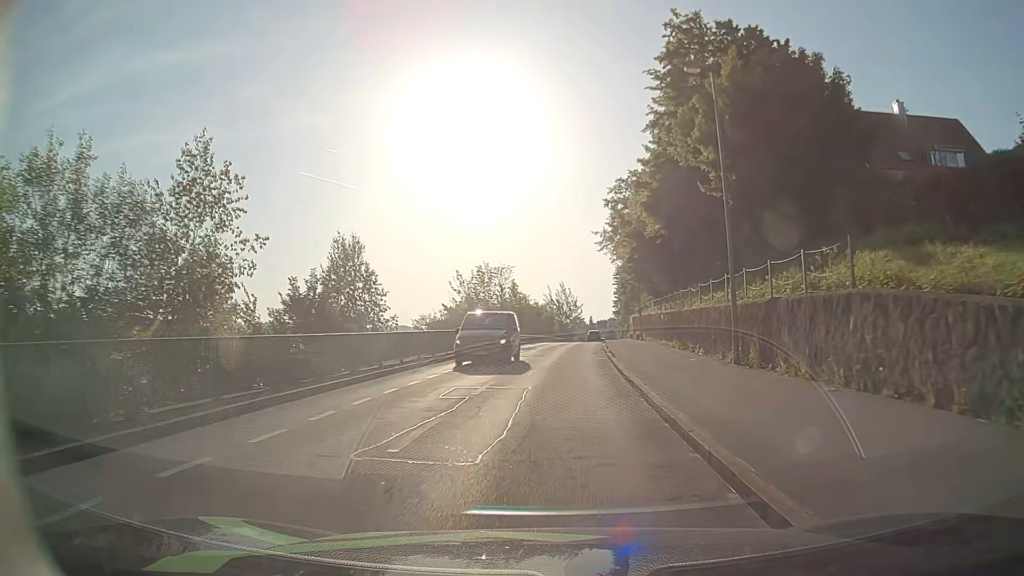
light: Day
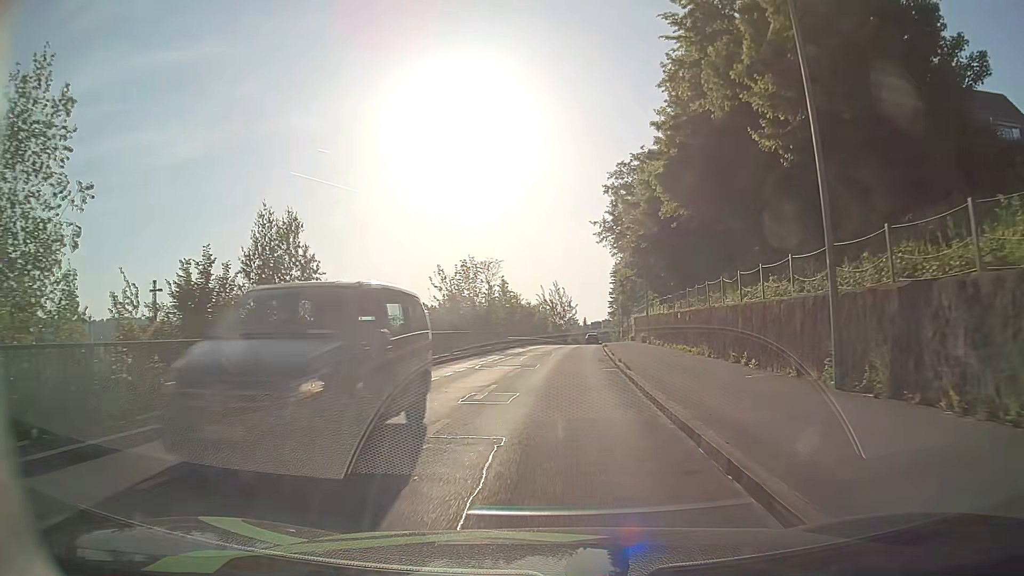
(0.0, +6.5) m; 0°
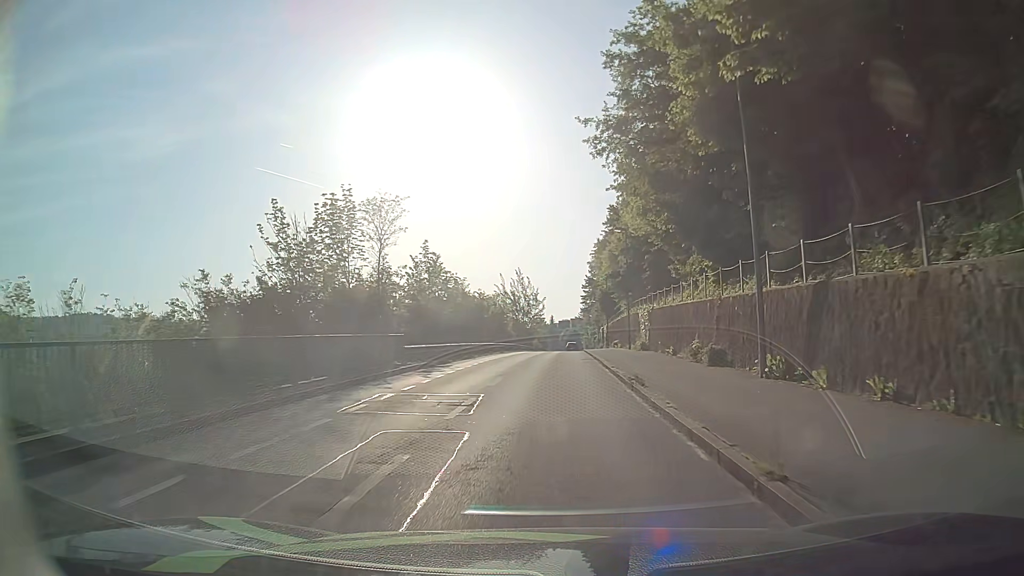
(+0.8, +26.7) m; +3°
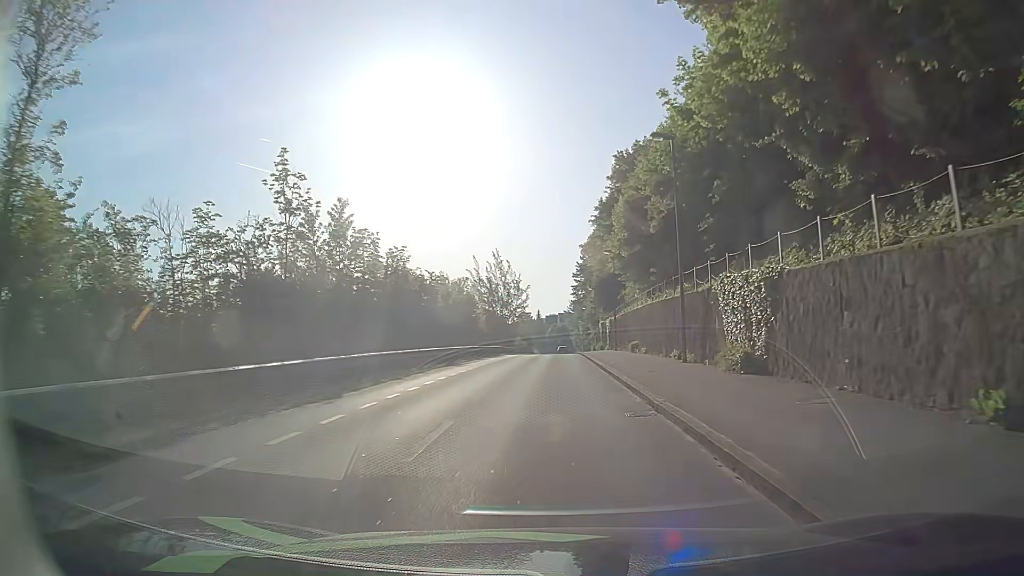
(+0.3, +21.3) m; +2°
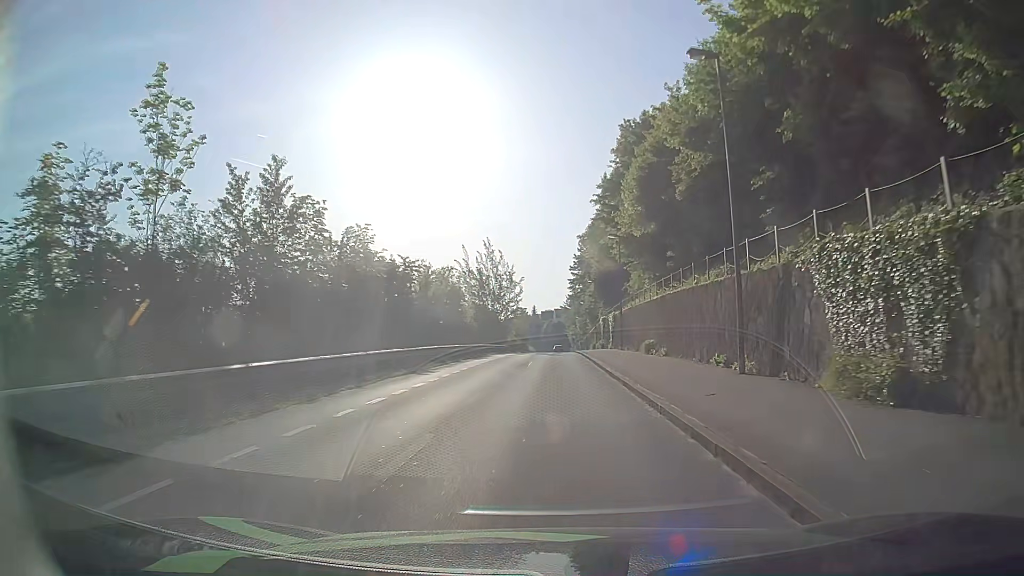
(0.0, +7.4) m; 0°
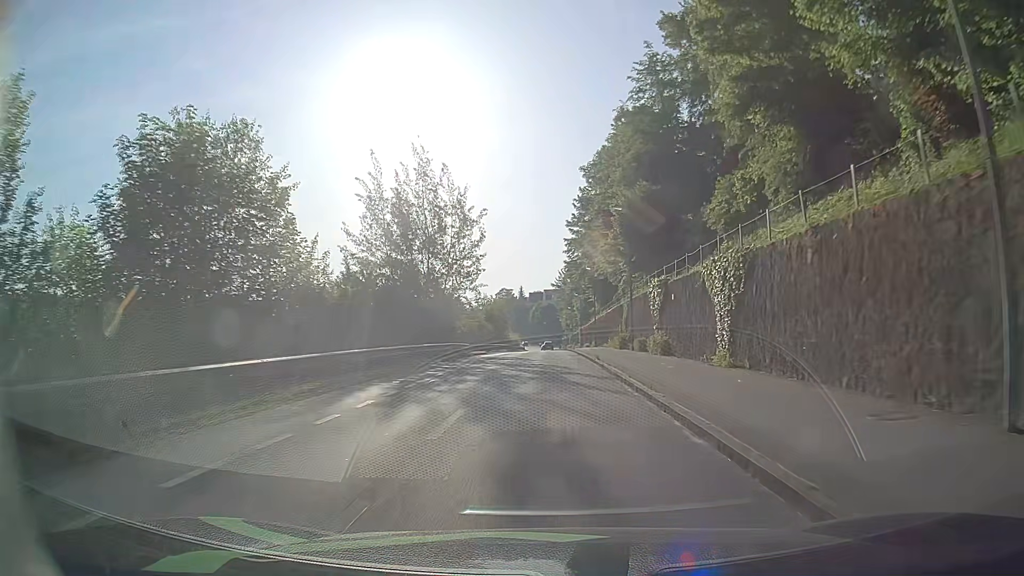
(+0.3, +39.8) m; +1°
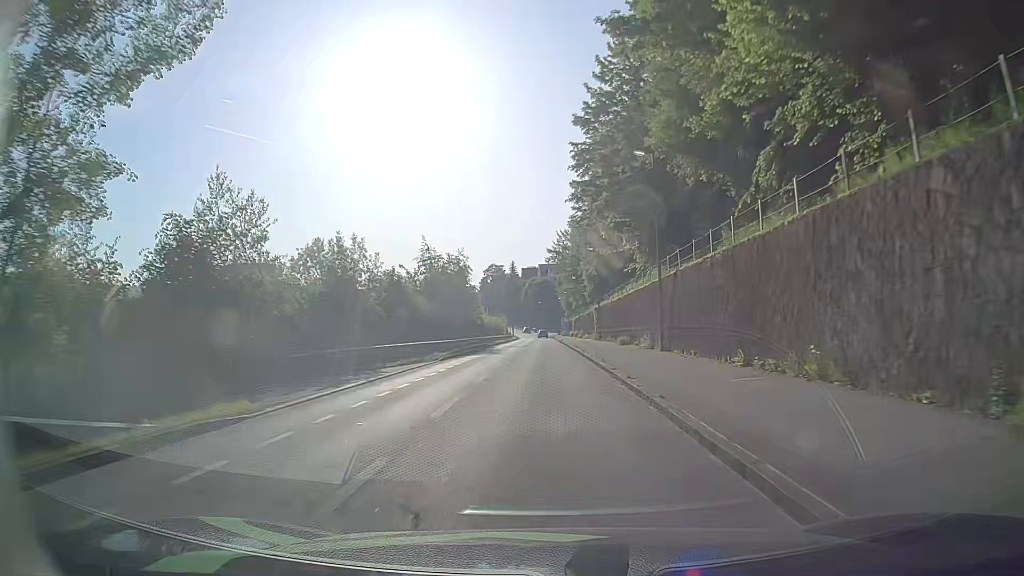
(+0.2, +40.3) m; 0°
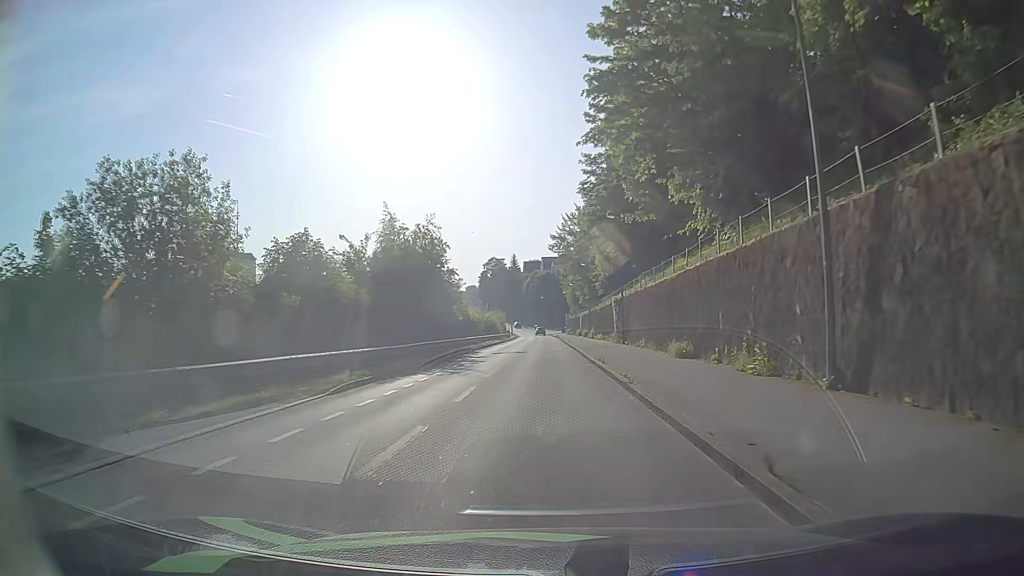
(-0.1, +15.7) m; 0°
(0, +10) (0, +20) (0, +30) (-1, +40) (-1, +50) (-1, +60) (-1, +70) (-1, +80) (-1, +90) (-1, +100) m
